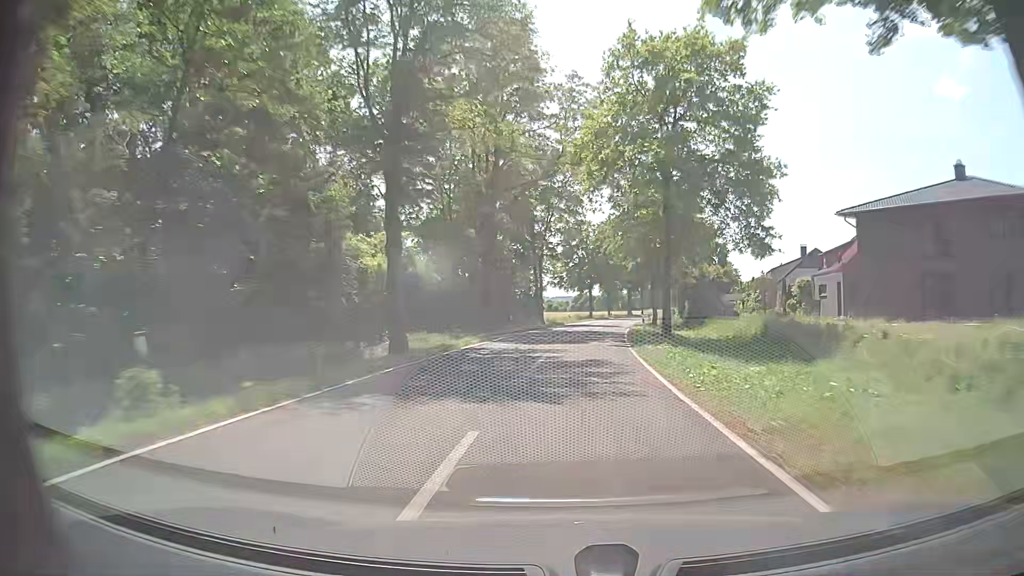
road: tertiary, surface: asphalt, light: Day
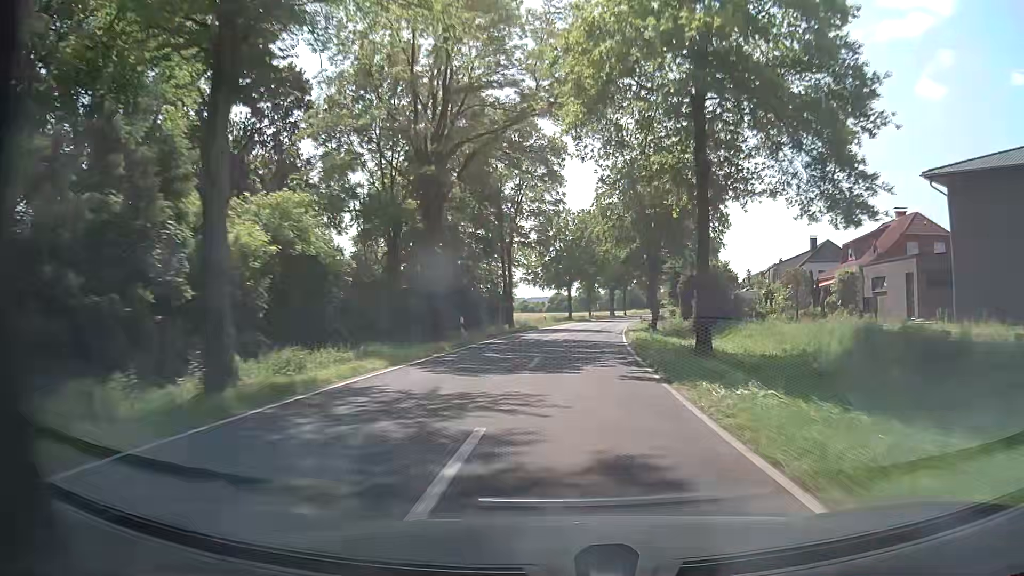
(+0.3, +12.1) m; +2°
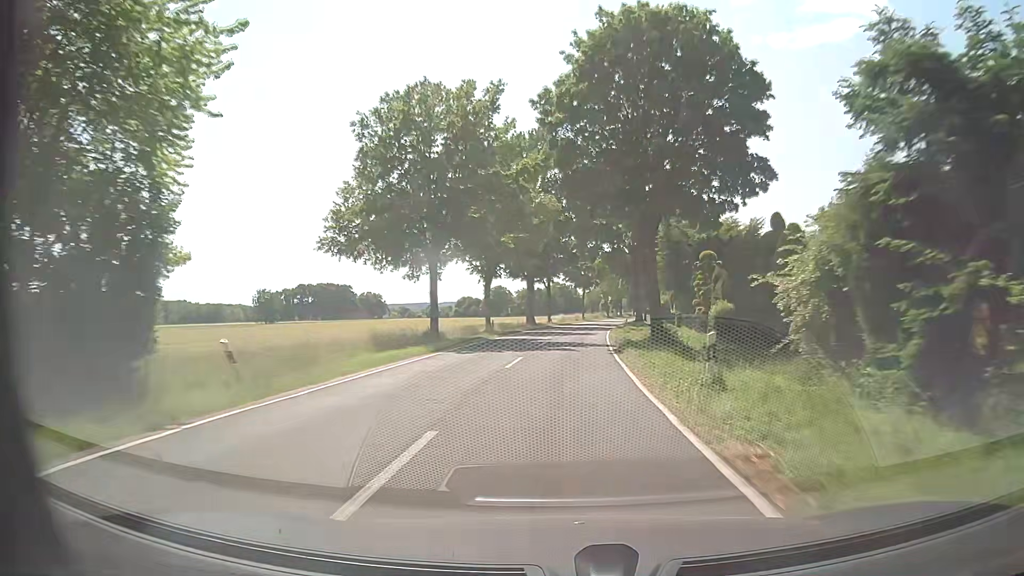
(+3.3, +47.7) m; +7°
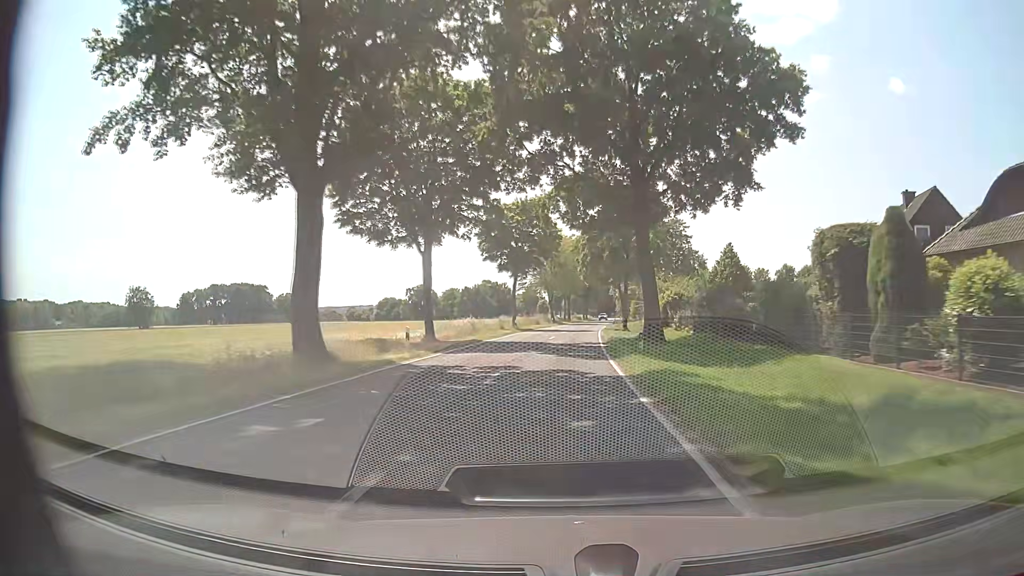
(+2.3, +48.1) m; +6°
(0, +10) (0, +20) (0, +30) (+1, +40) (+1, +50) (+2, +60) (+3, +70) (+4, +80) (+4, +90) (+5, +100) m
